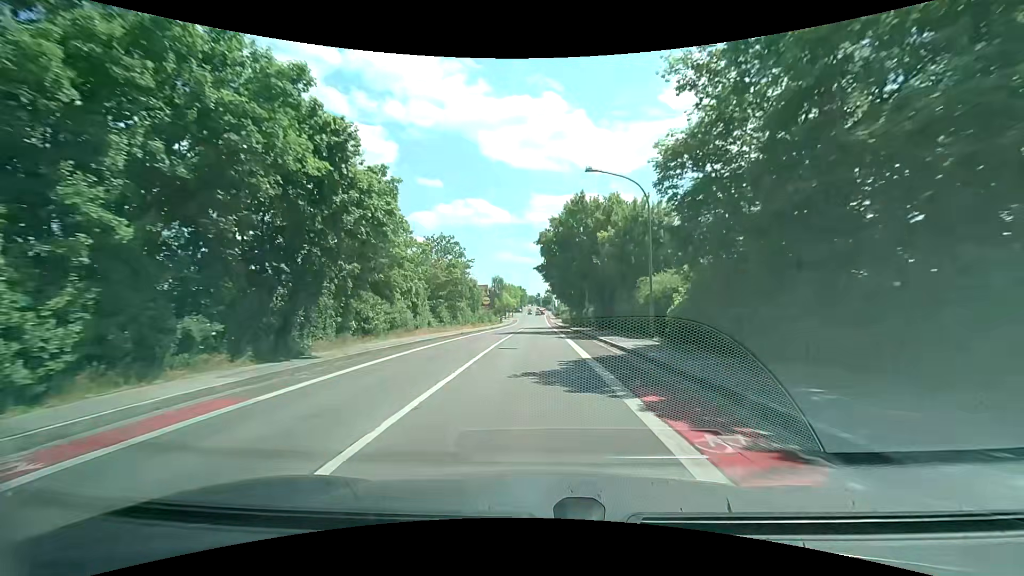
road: tertiary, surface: asphalt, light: Day
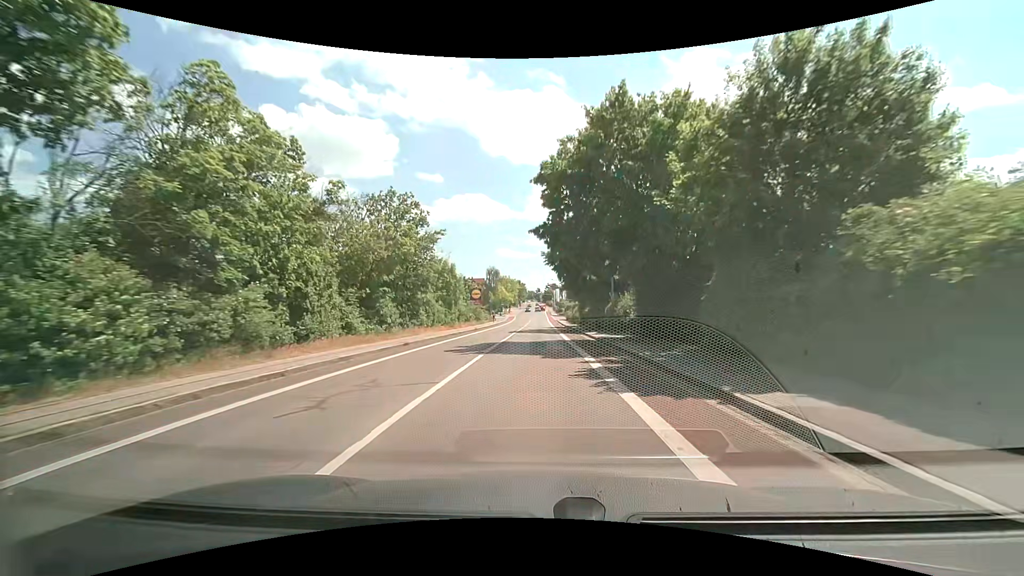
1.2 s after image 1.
(0.0, +17.2) m; 0°
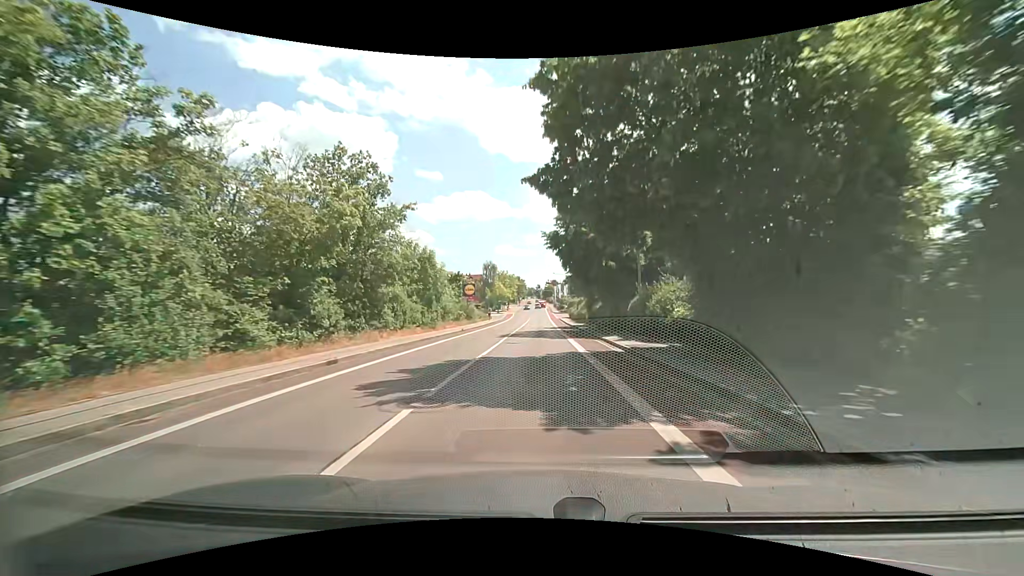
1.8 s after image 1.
(0.0, +8.7) m; 0°
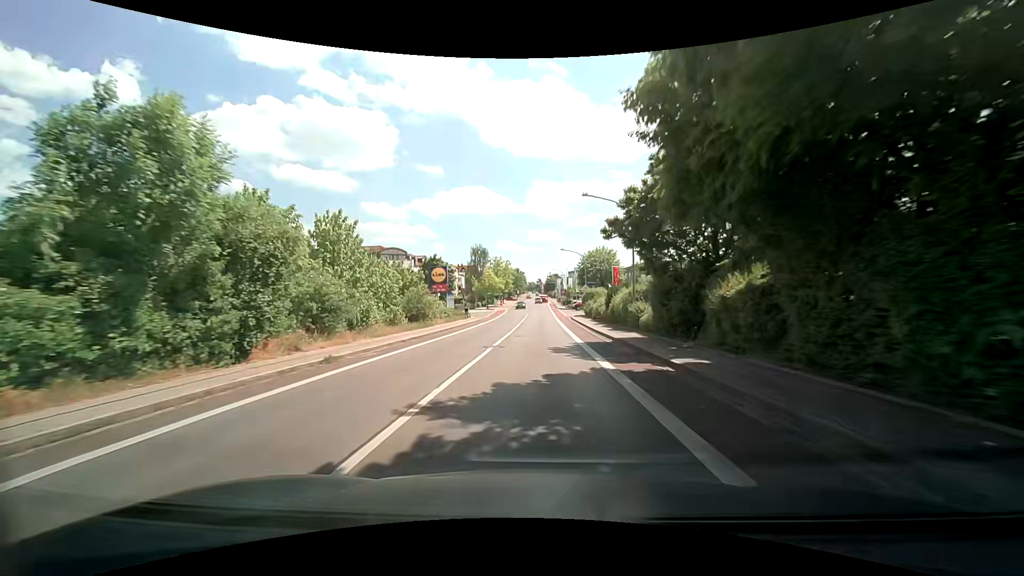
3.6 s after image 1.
(+0.2, +26.3) m; 0°
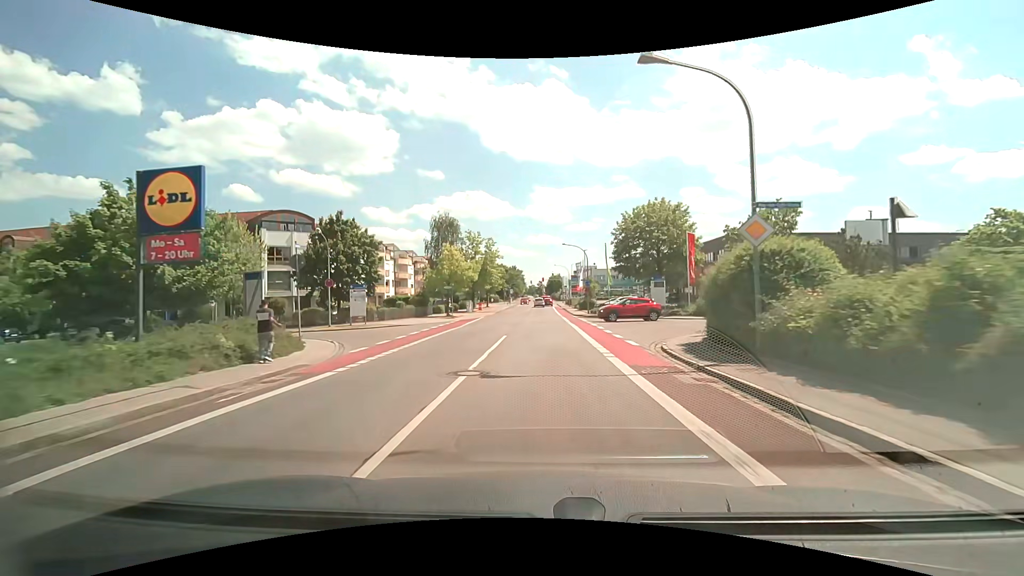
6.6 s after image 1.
(-0.2, +41.7) m; 0°
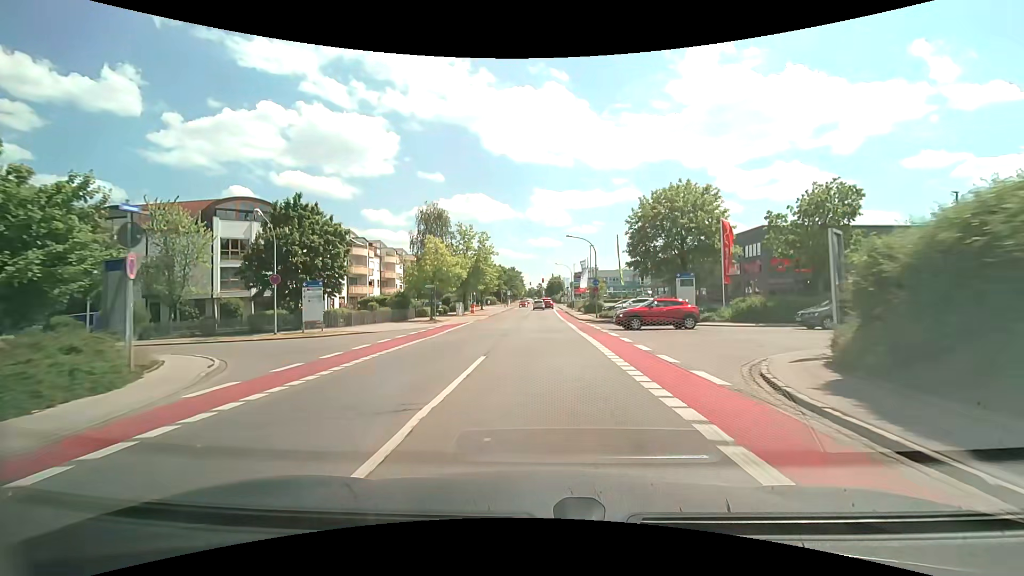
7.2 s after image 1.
(0.0, +7.8) m; 0°
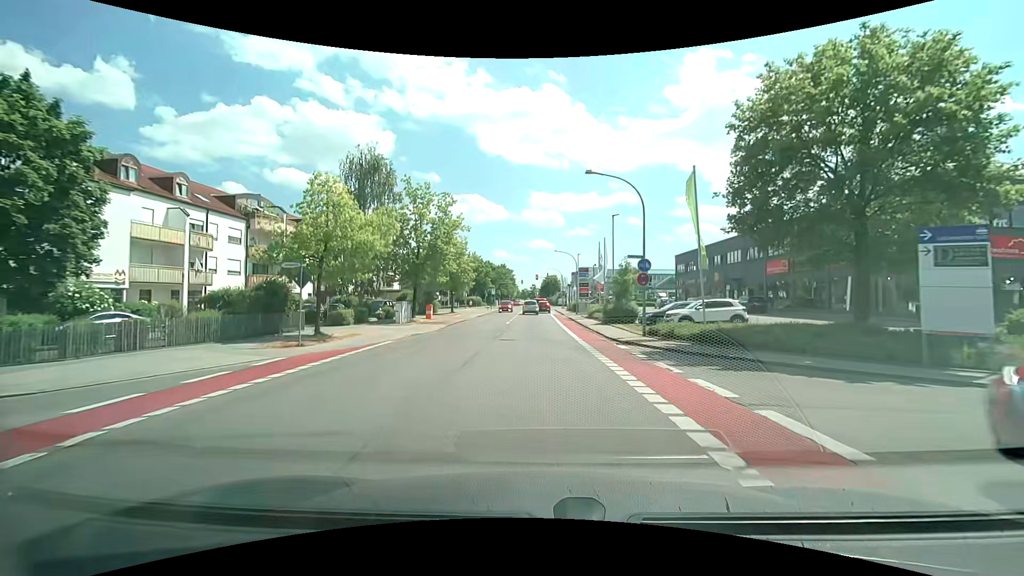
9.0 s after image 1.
(+0.2, +21.9) m; +1°
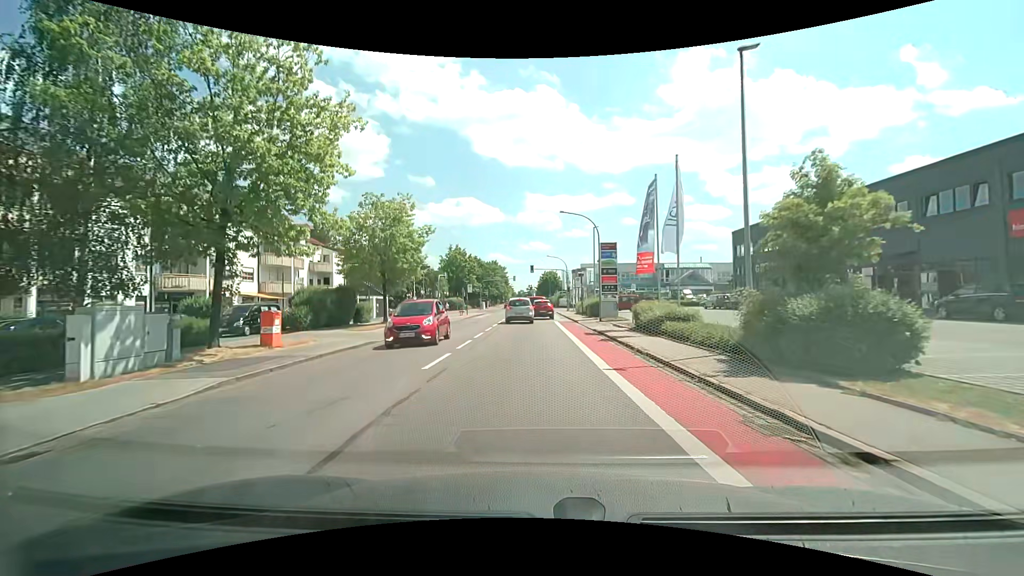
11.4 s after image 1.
(+0.1, +24.1) m; 0°
(0, +10) (0, +20) (0, +30) (0, +40) (-1, +50) (-1, +60) (-1, +70) (-1, +80) (-2, +90) (-2, +100) m
